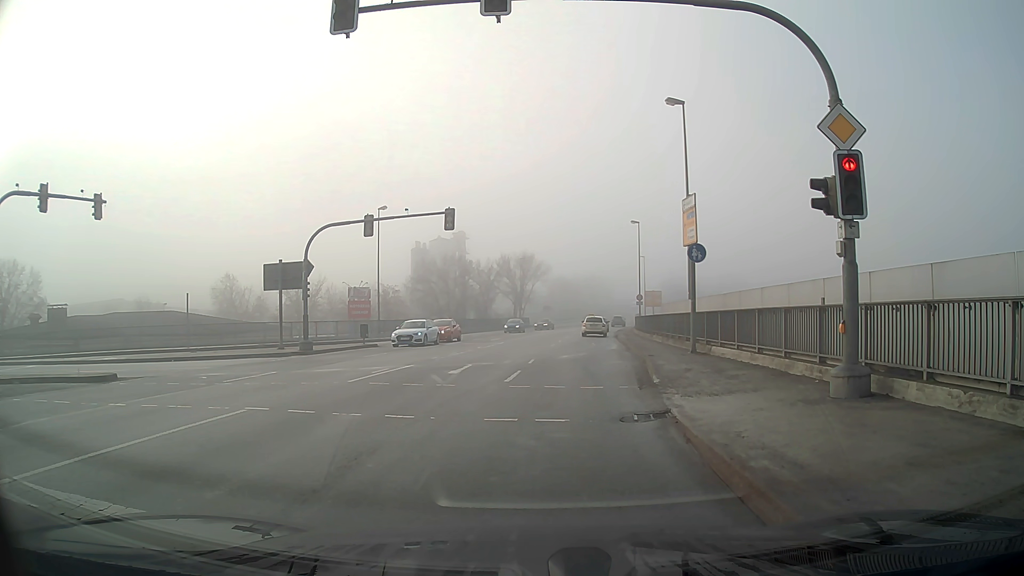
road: primary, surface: asphalt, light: Day
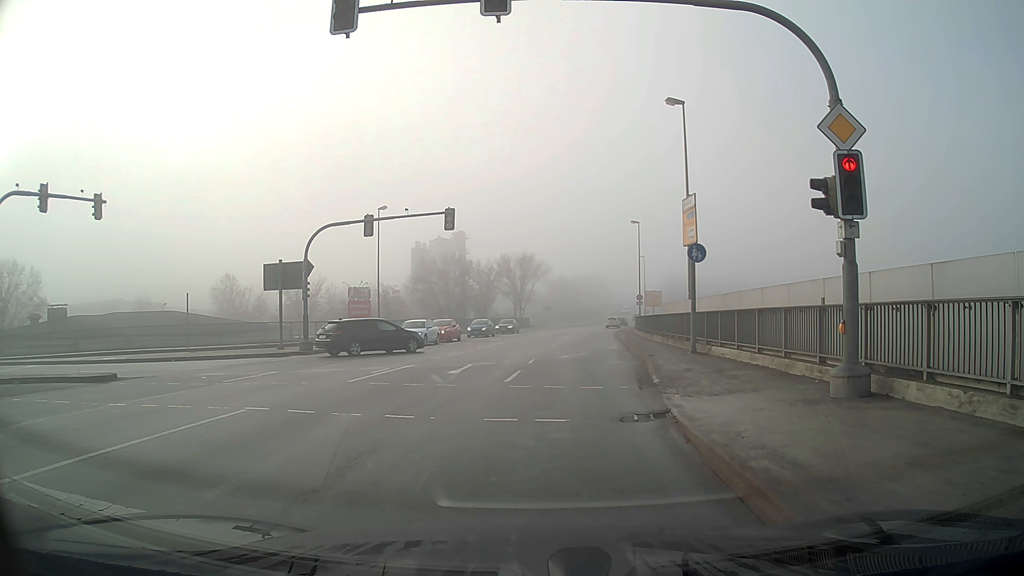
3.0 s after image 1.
(0.0, 0.0) m; 0°
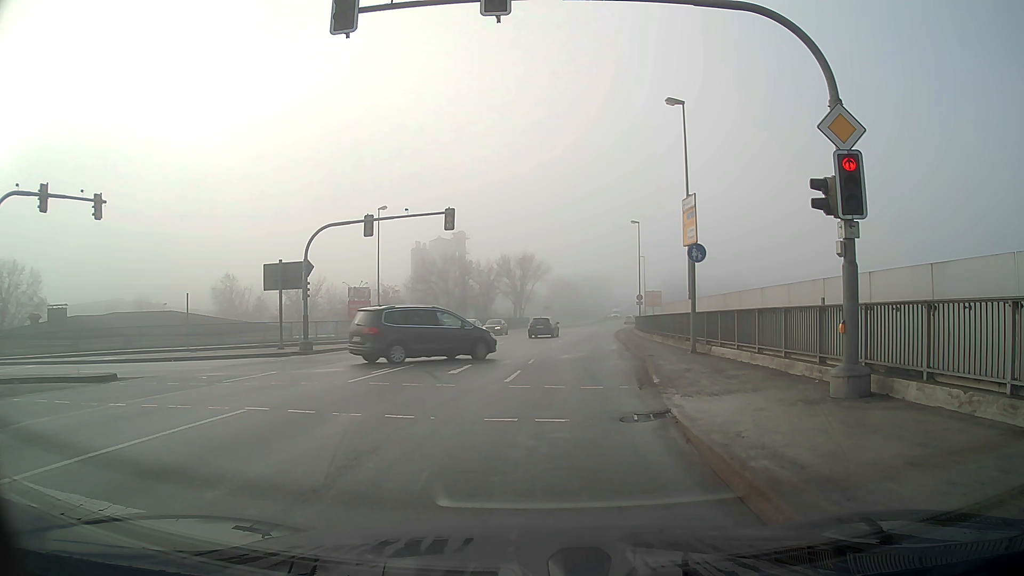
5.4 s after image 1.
(0.0, 0.0) m; 0°
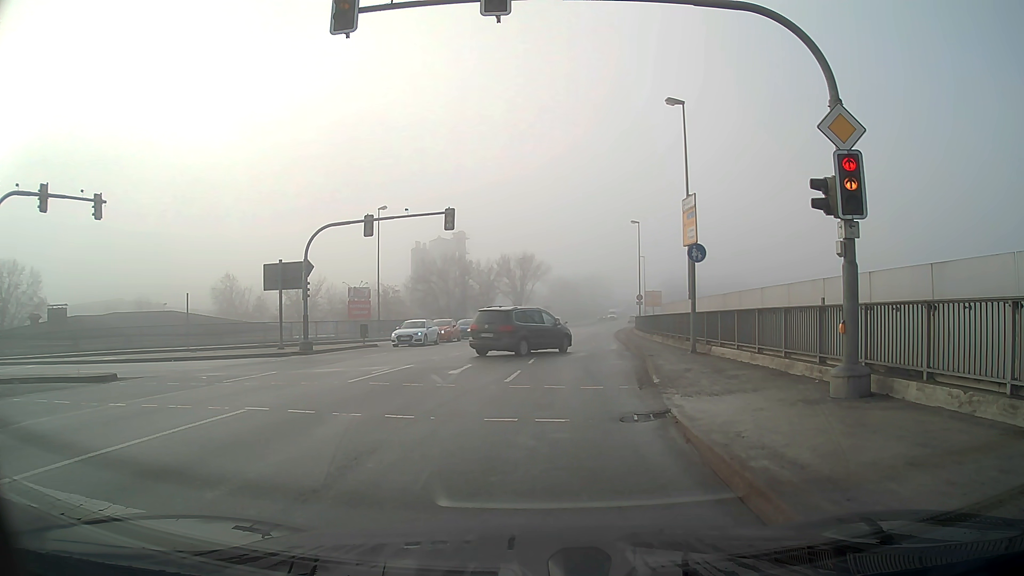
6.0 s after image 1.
(0.0, 0.0) m; 0°
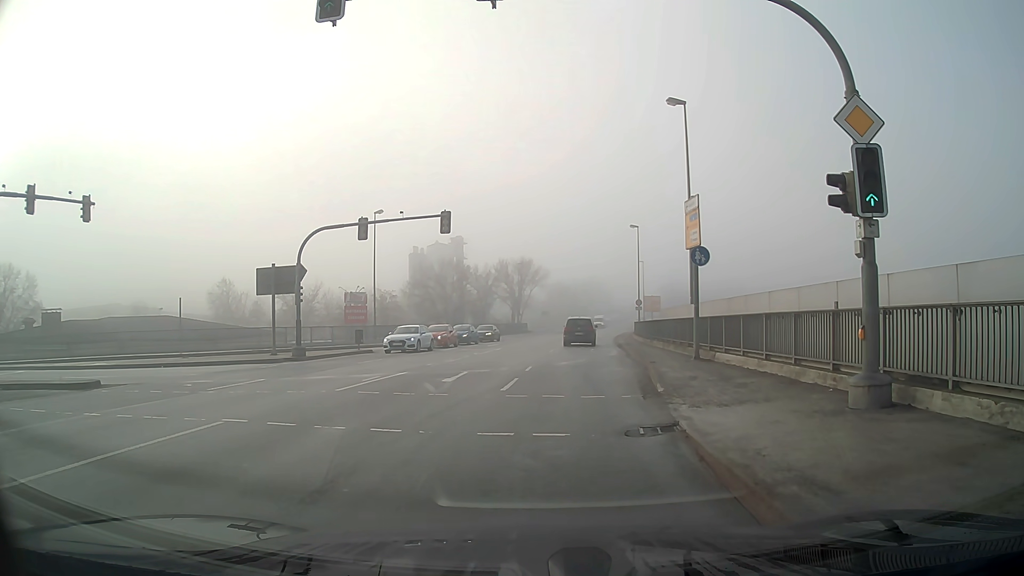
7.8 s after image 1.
(0.0, +0.8) m; +1°
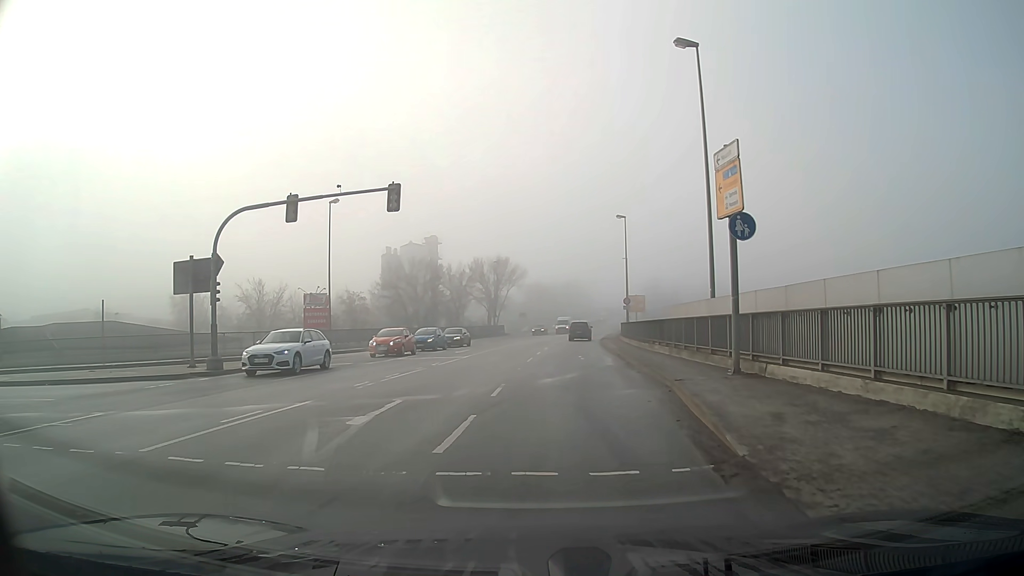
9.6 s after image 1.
(+0.1, +6.7) m; +3°
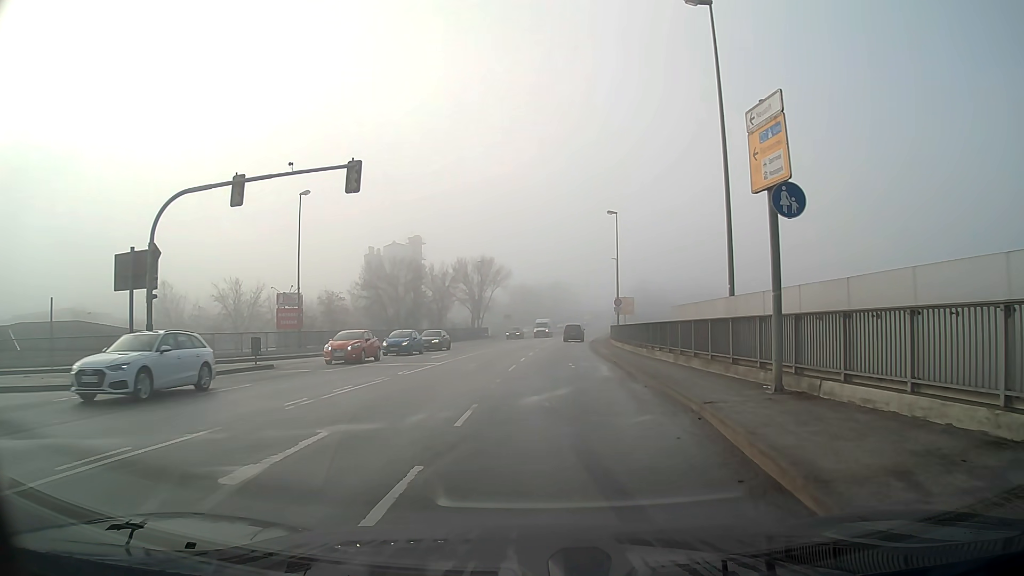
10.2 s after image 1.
(0.0, +3.6) m; +1°
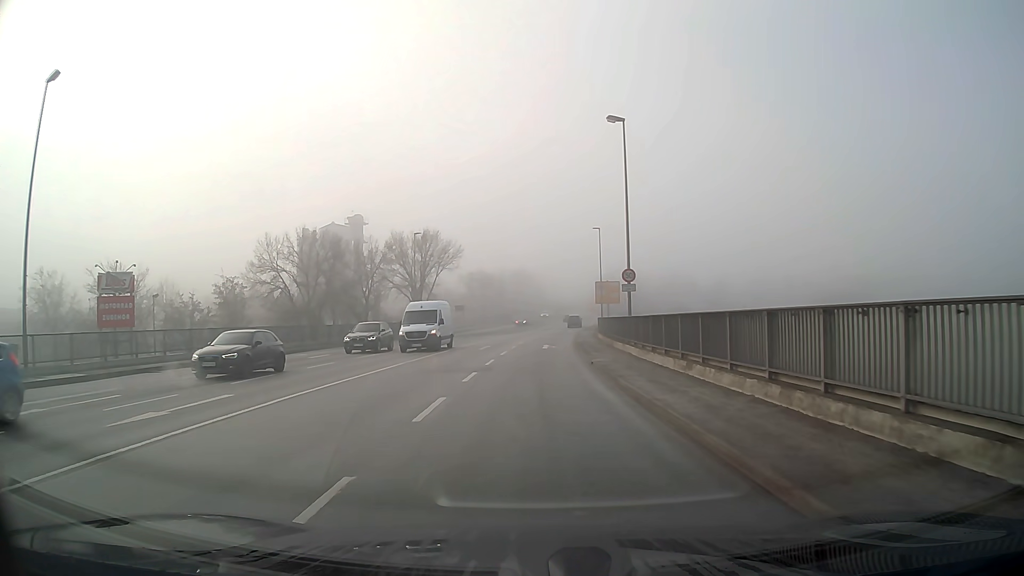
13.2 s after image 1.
(+0.6, +23.7) m; +3°
(0, +10) (0, +20) (0, +30) (+1, +40) (+1, +50) (+2, +60) (+3, +70) (+4, +80) (+5, +90) (+6, +100) m
